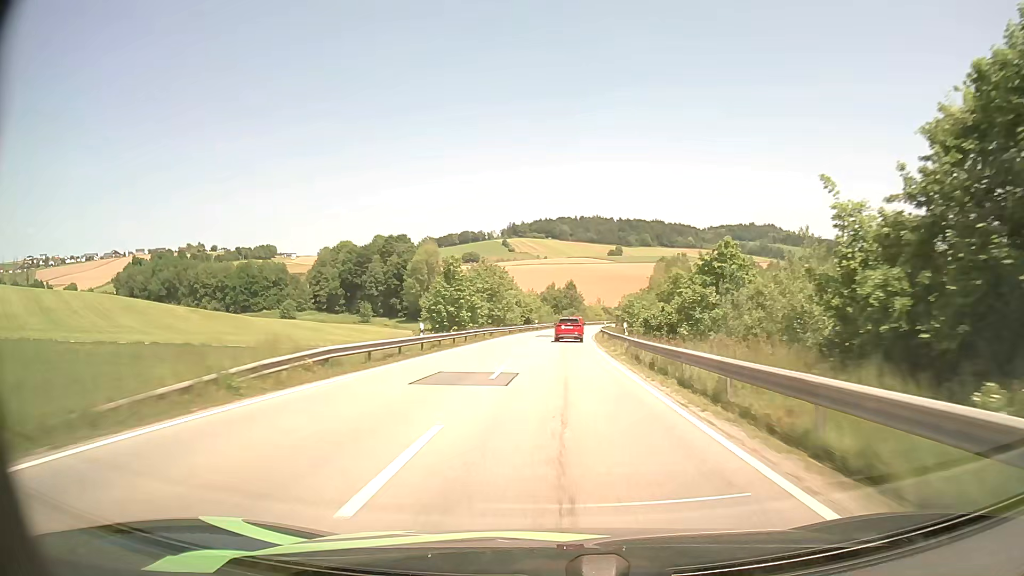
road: secondary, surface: asphalt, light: Day
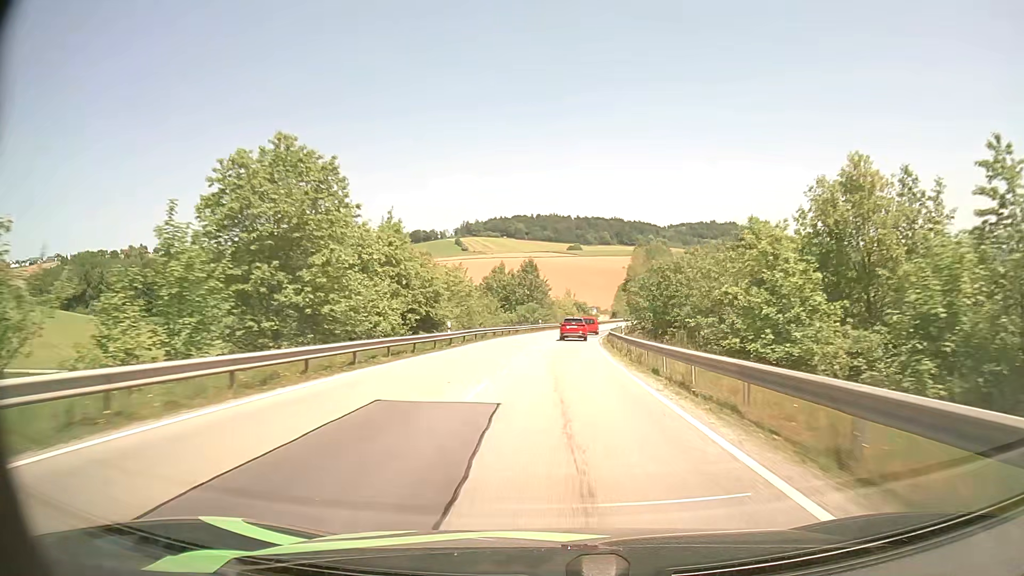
(+1.1, +53.2) m; +3°
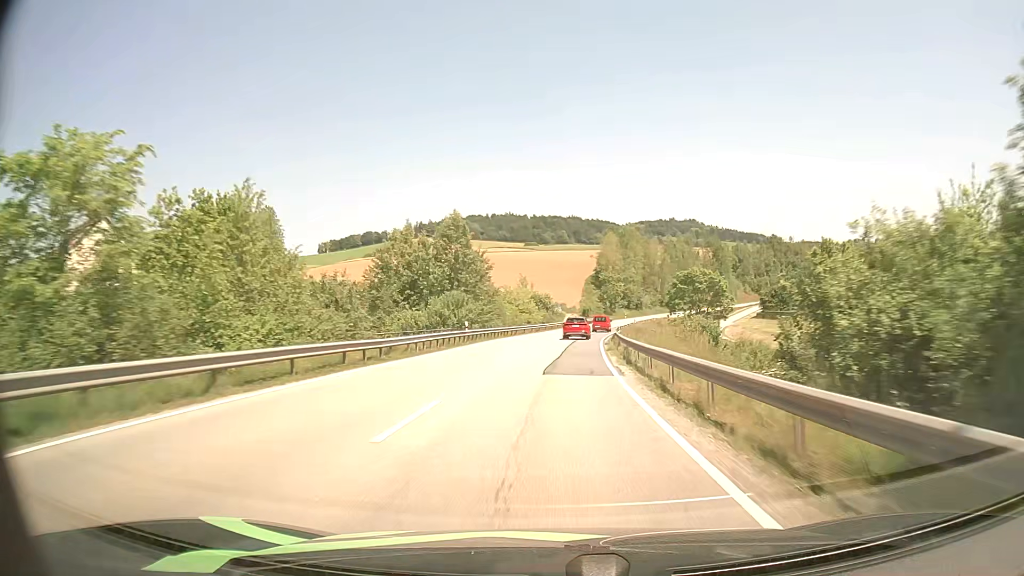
(+1.5, +39.7) m; +4°
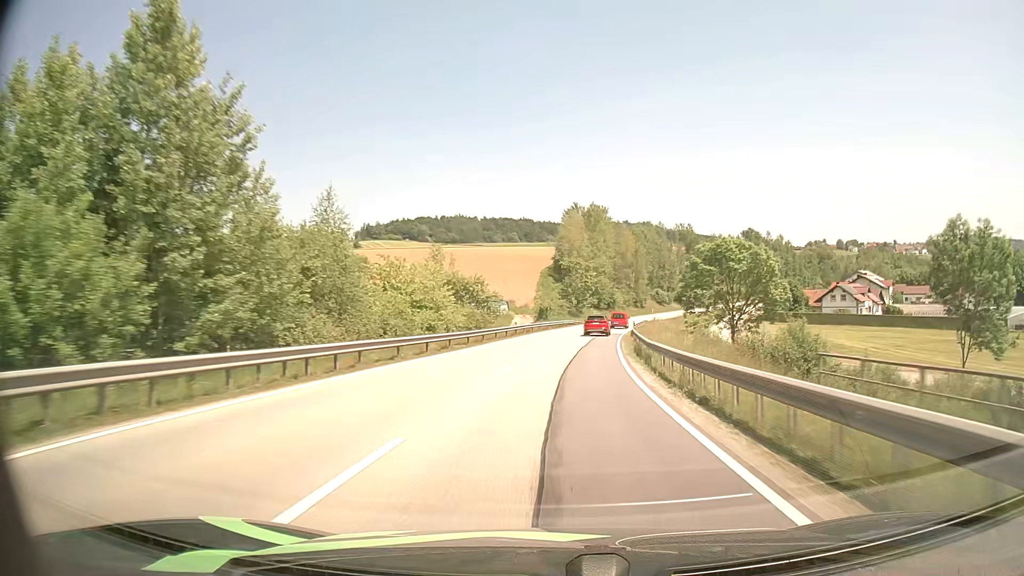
(+1.2, +39.3) m; +4°
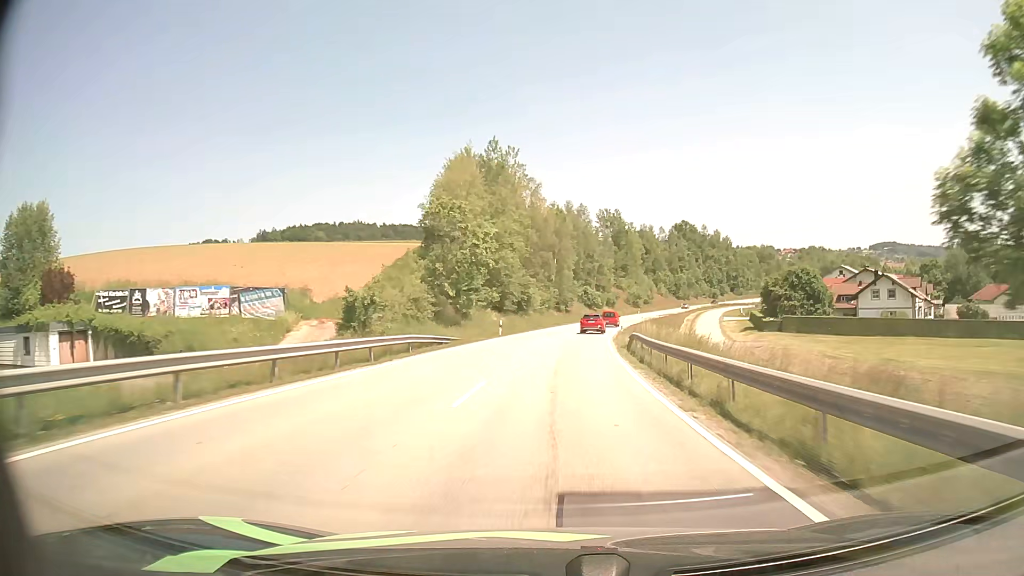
(+3.7, +53.2) m; +8°
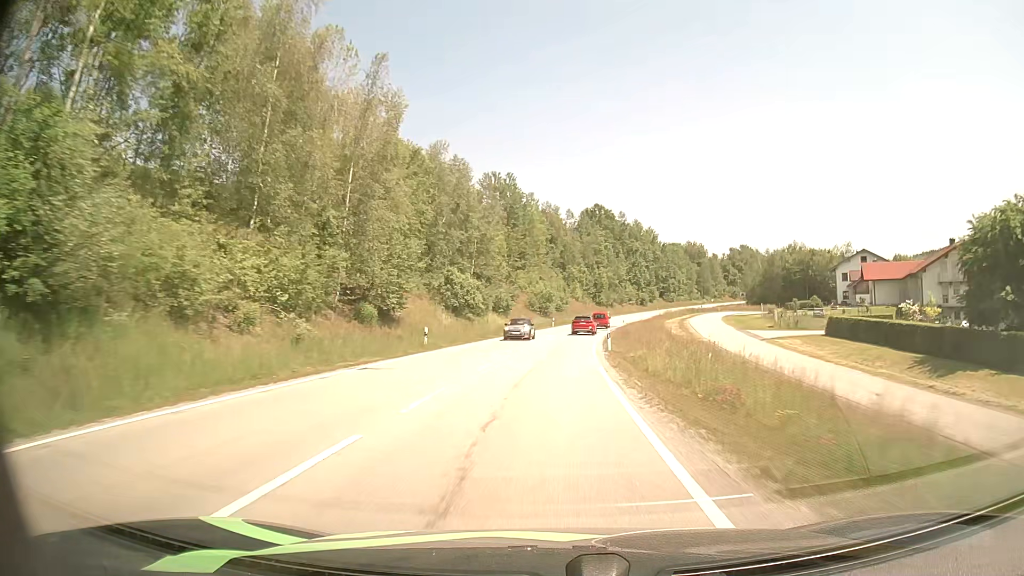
(+5.5, +66.3) m; +9°
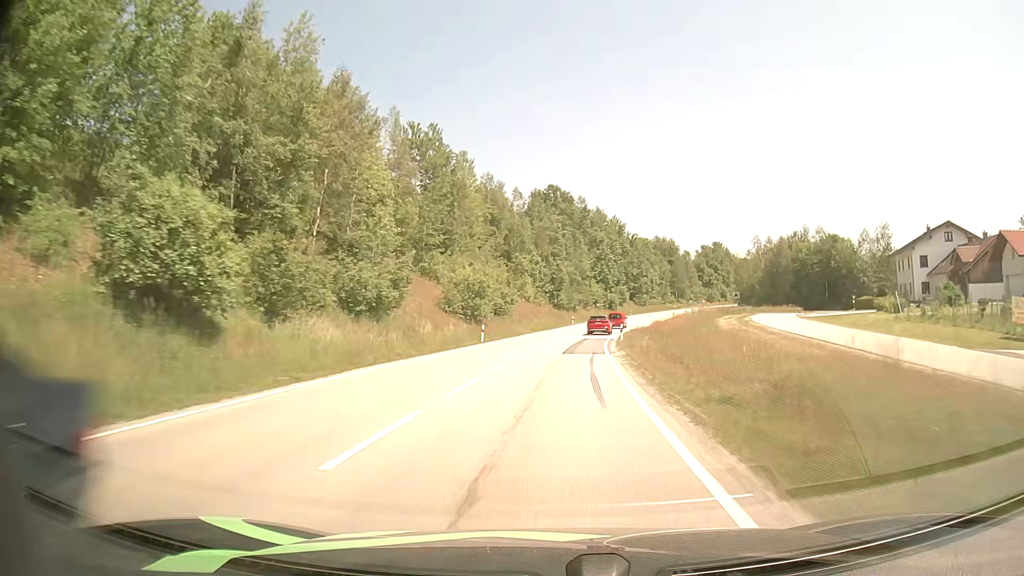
(+1.5, +40.0) m; +4°
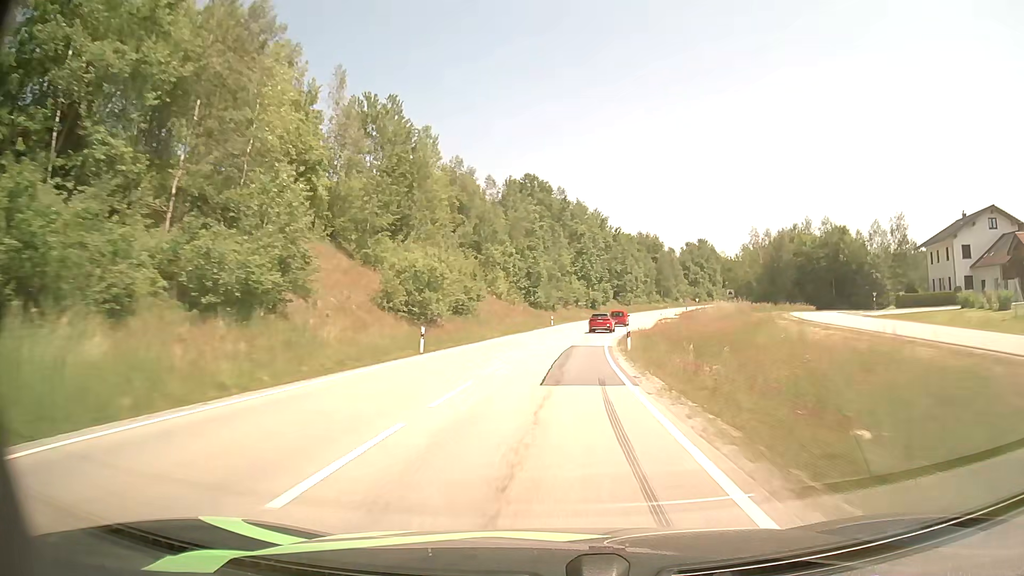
(+0.2, +13.5) m; +2°
(0, +10) (0, +20) (+1, +30) (+2, +40) (+3, +50) (+4, +60) (+6, +70) (+8, +79) (+11, +89) (+13, +99) m
